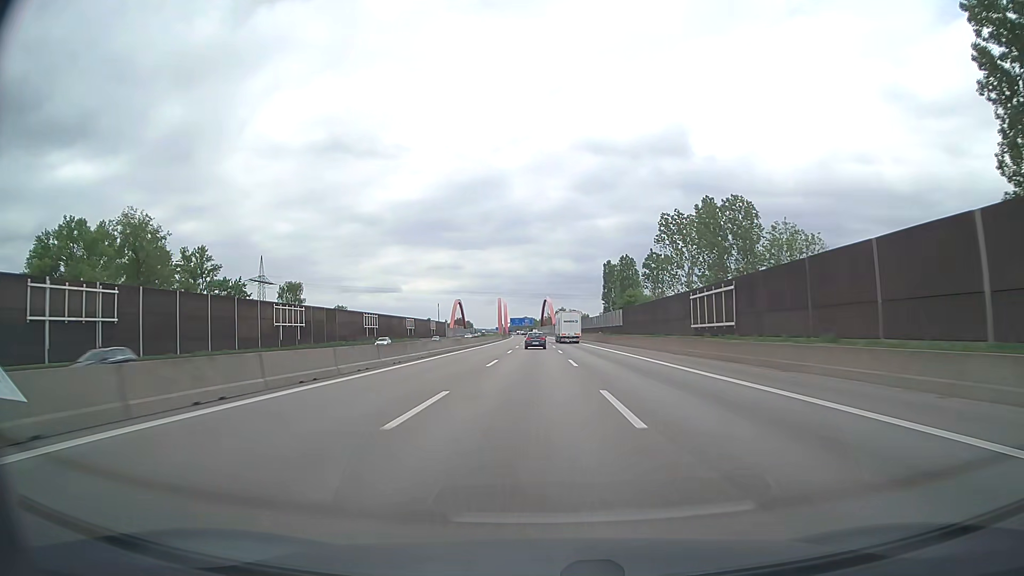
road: motorway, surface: asphalt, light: Day
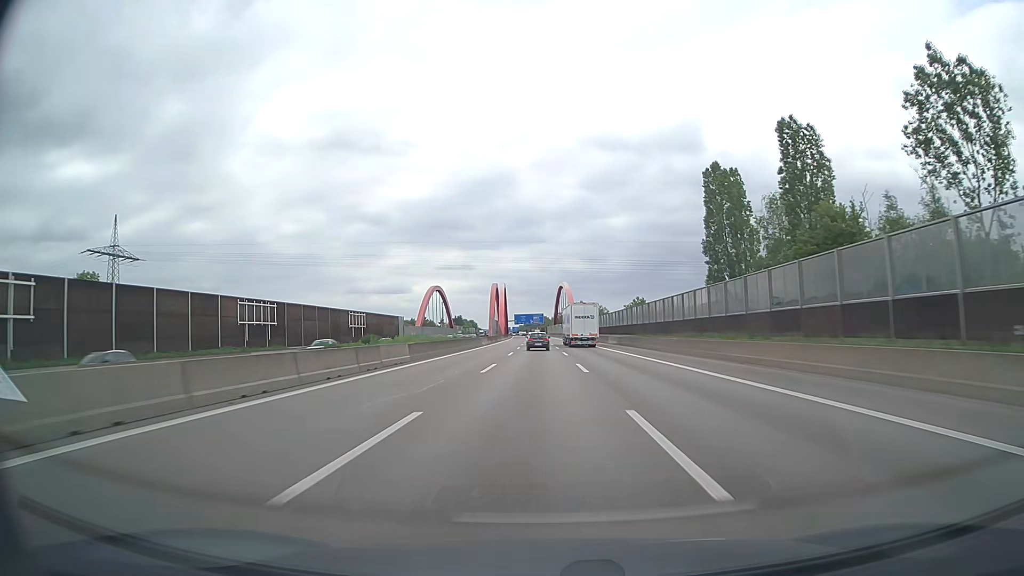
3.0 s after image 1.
(-1.0, +94.4) m; -1°
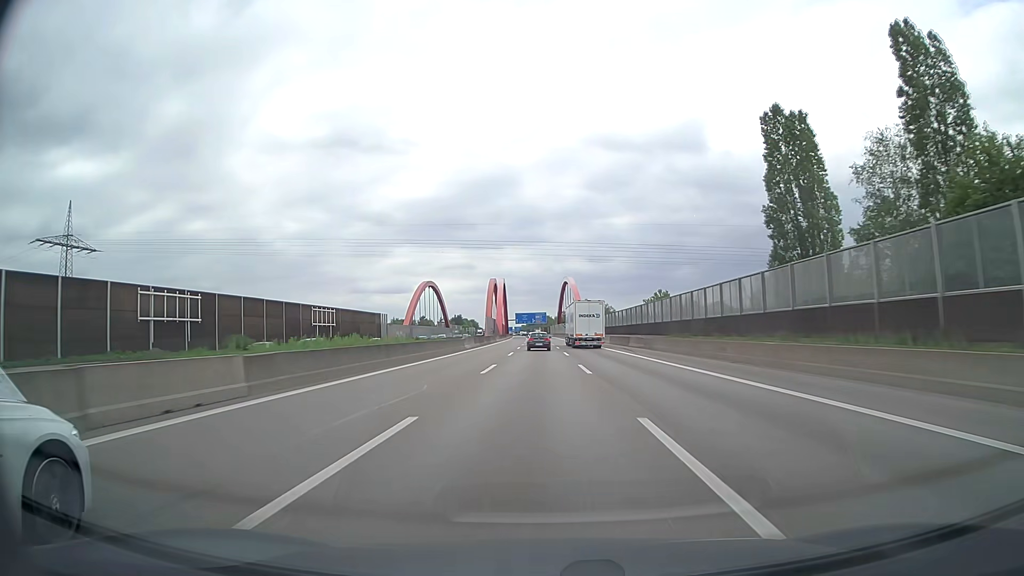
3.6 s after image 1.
(0.0, +18.8) m; 0°
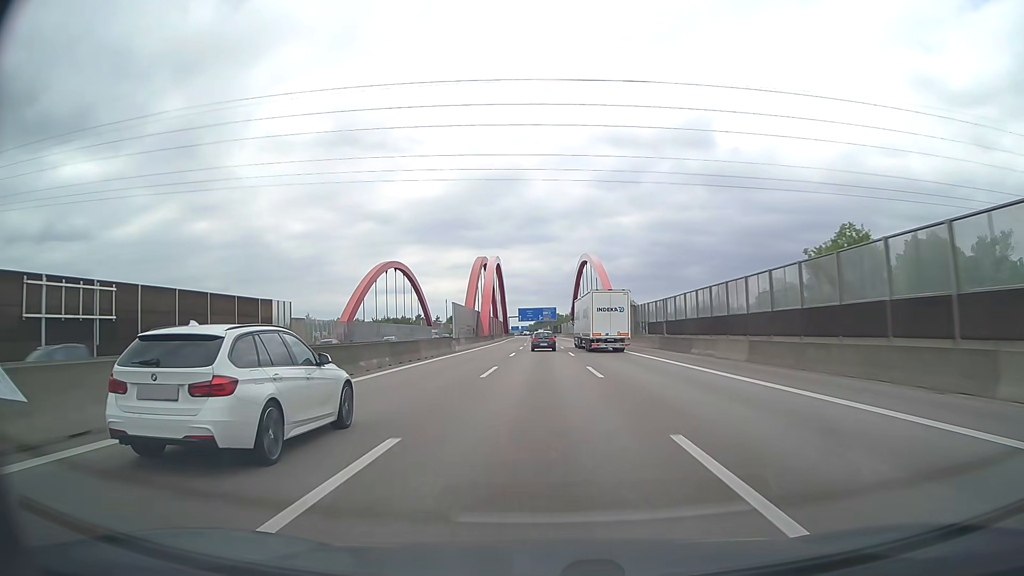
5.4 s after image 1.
(-0.5, +56.4) m; -1°
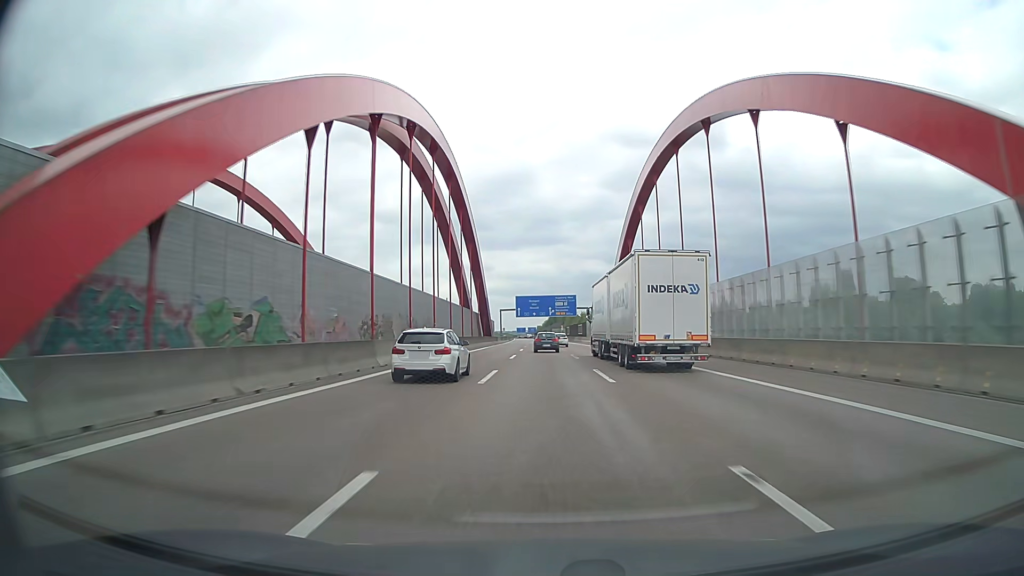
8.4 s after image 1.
(-0.8, +92.7) m; -1°
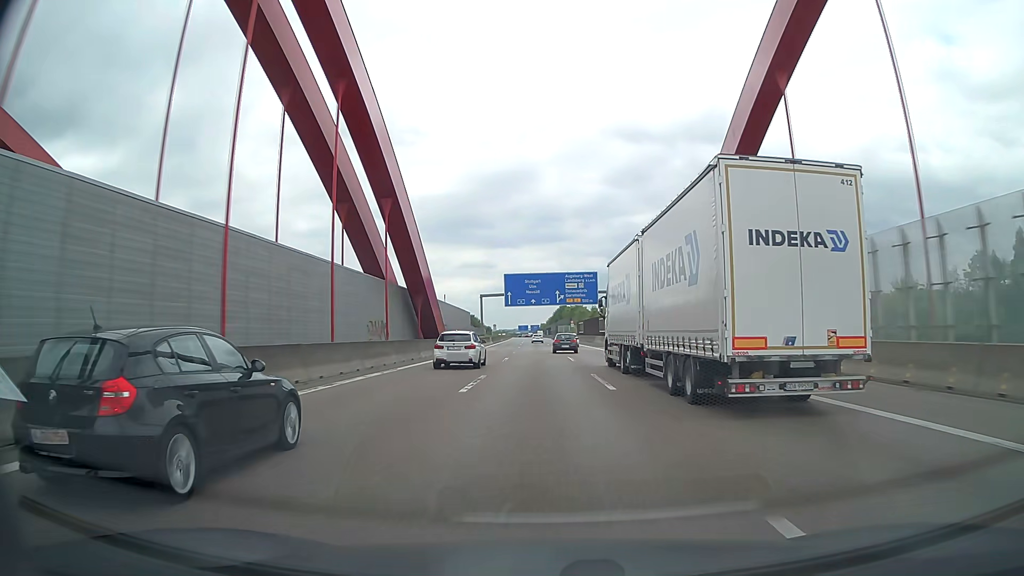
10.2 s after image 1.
(+0.1, +55.0) m; 0°
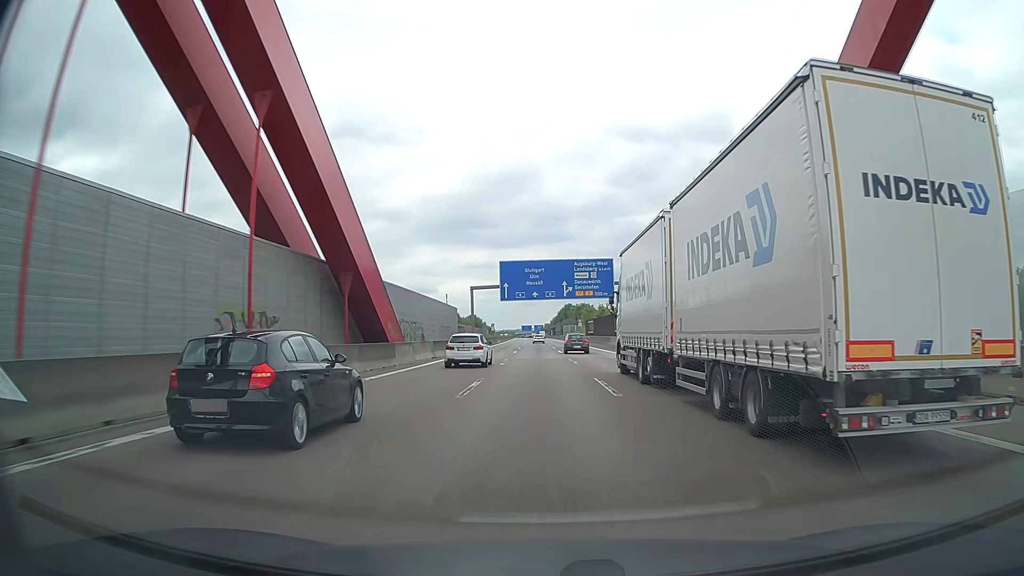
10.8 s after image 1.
(0.0, +18.3) m; 0°
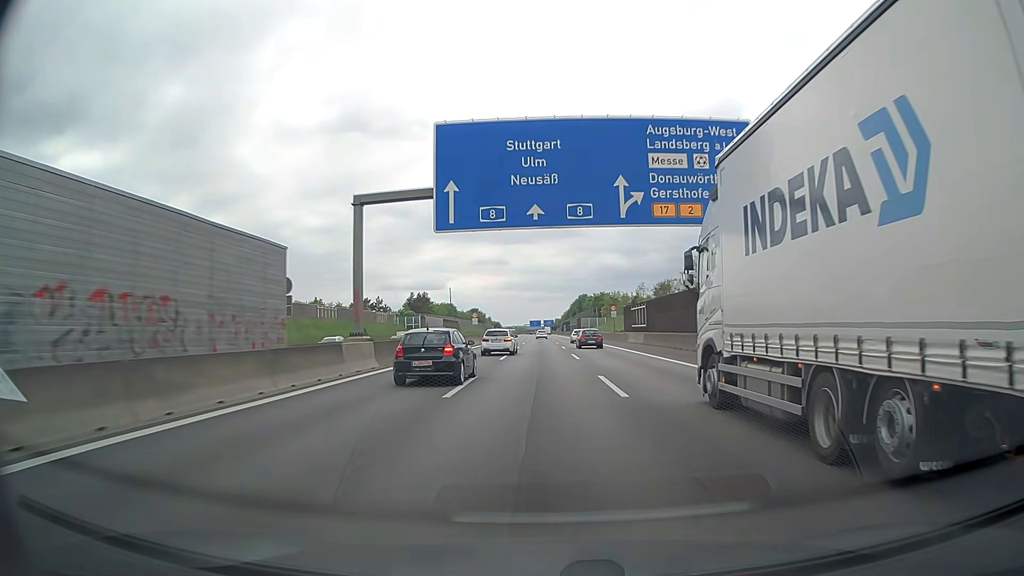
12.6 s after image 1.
(-0.3, +54.9) m; -1°
(0, +10) (0, +20) (0, +30) (0, +40) (0, +50) (0, +60) (0, +70) (-1, +80) (-1, +90) (-1, +100) m
